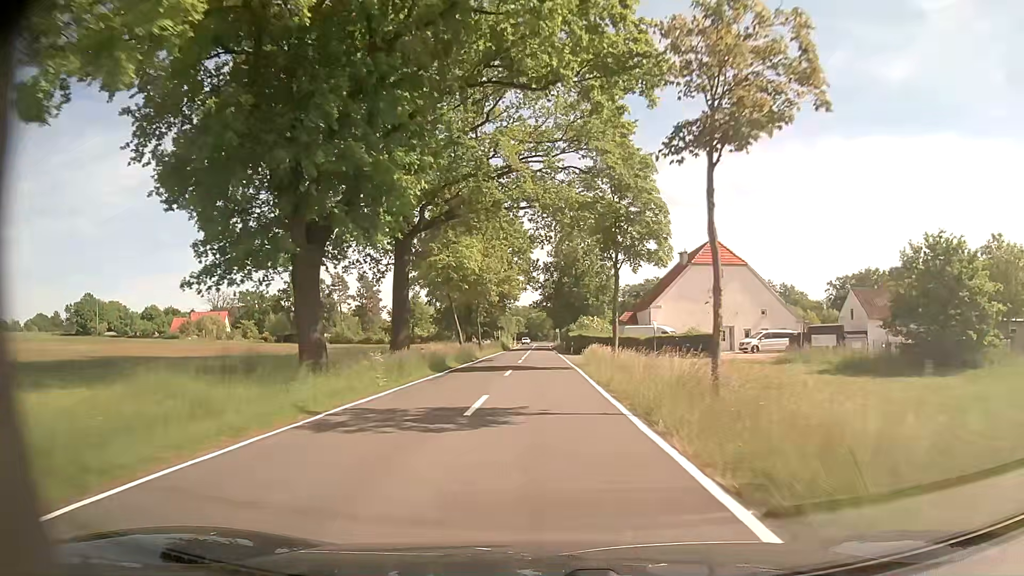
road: tertiary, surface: asphalt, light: Day
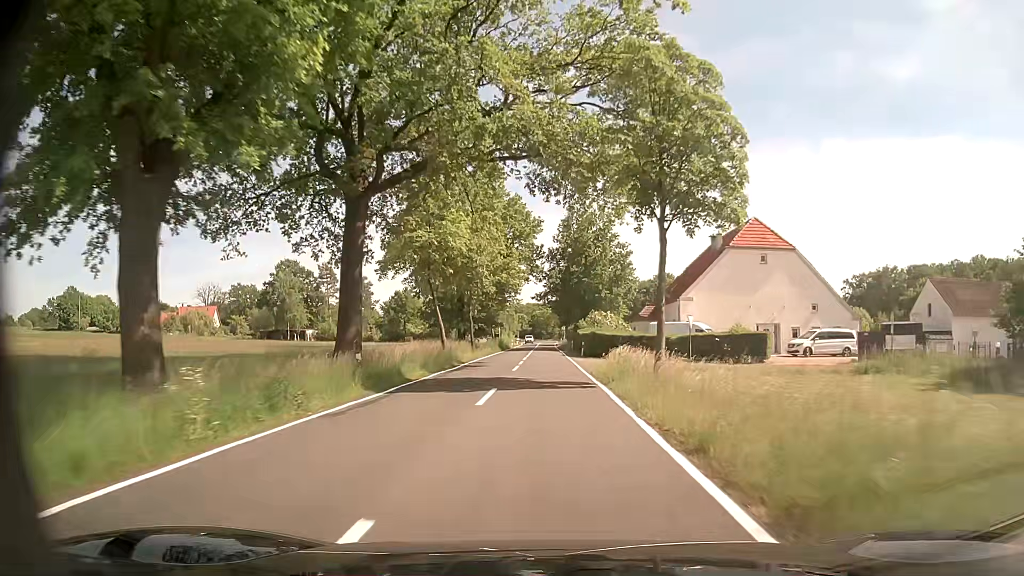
(-0.1, +10.7) m; -1°
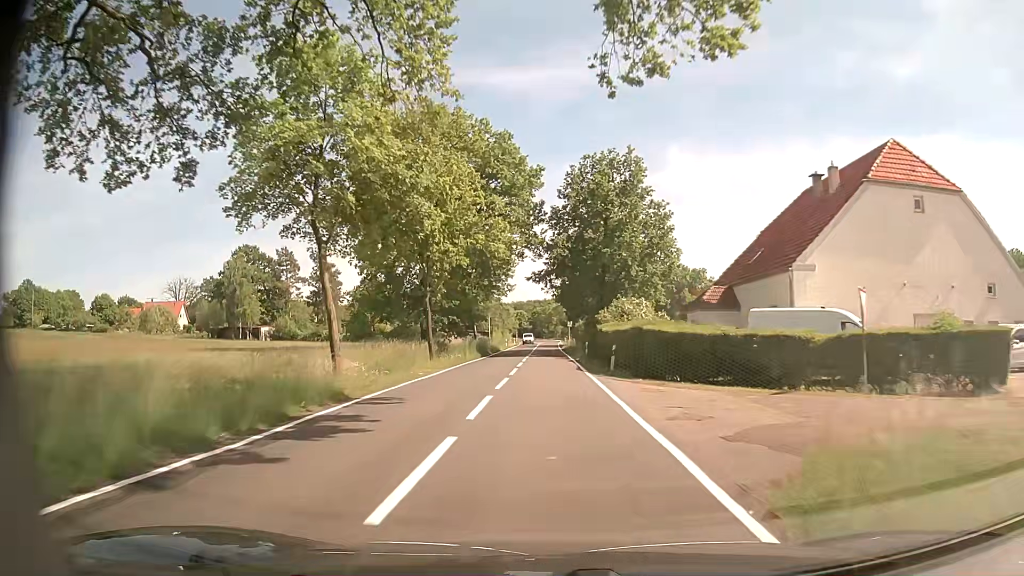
(0.0, +21.4) m; 0°
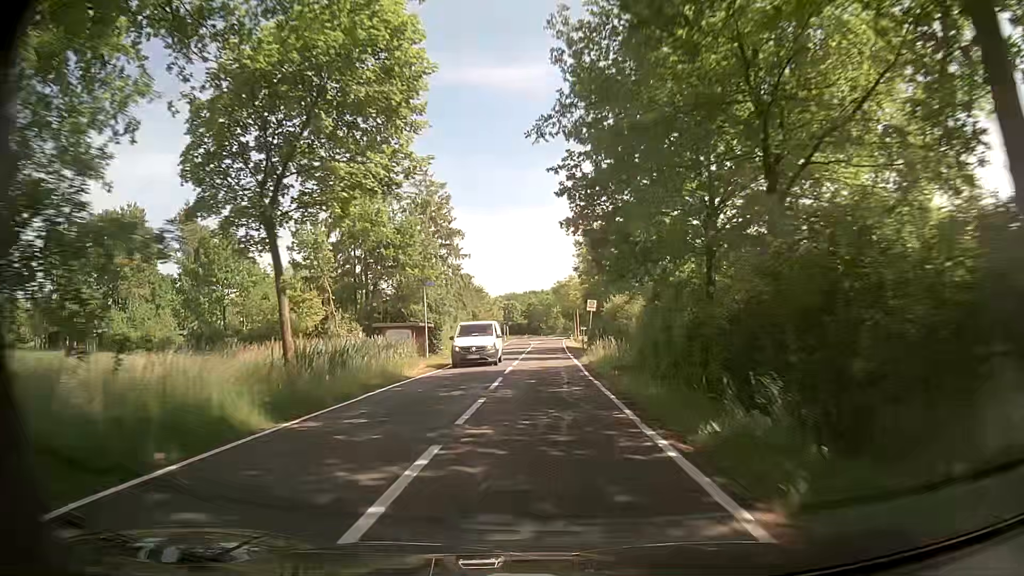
(+0.2, +42.9) m; 0°
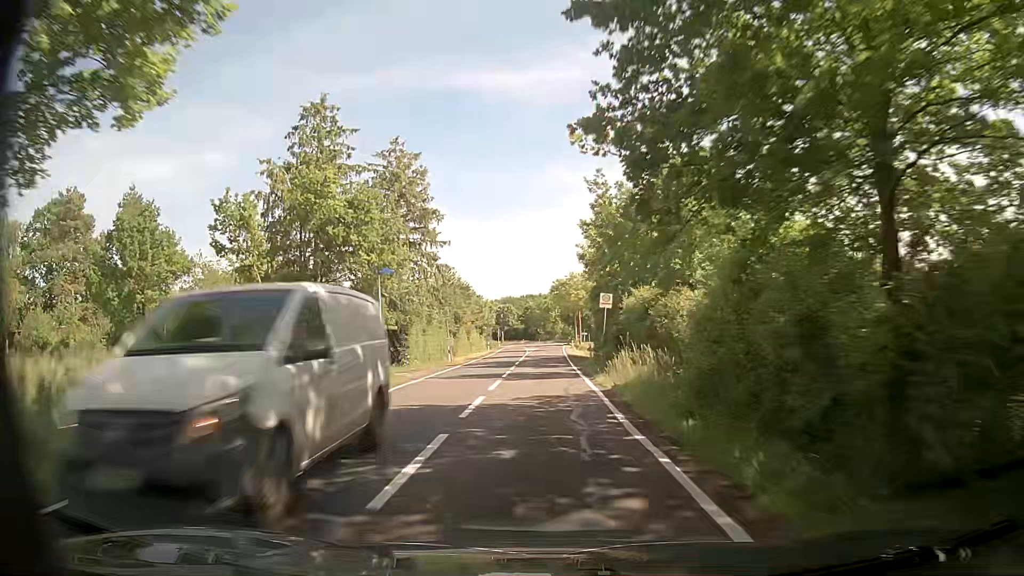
(+0.1, +10.7) m; 0°
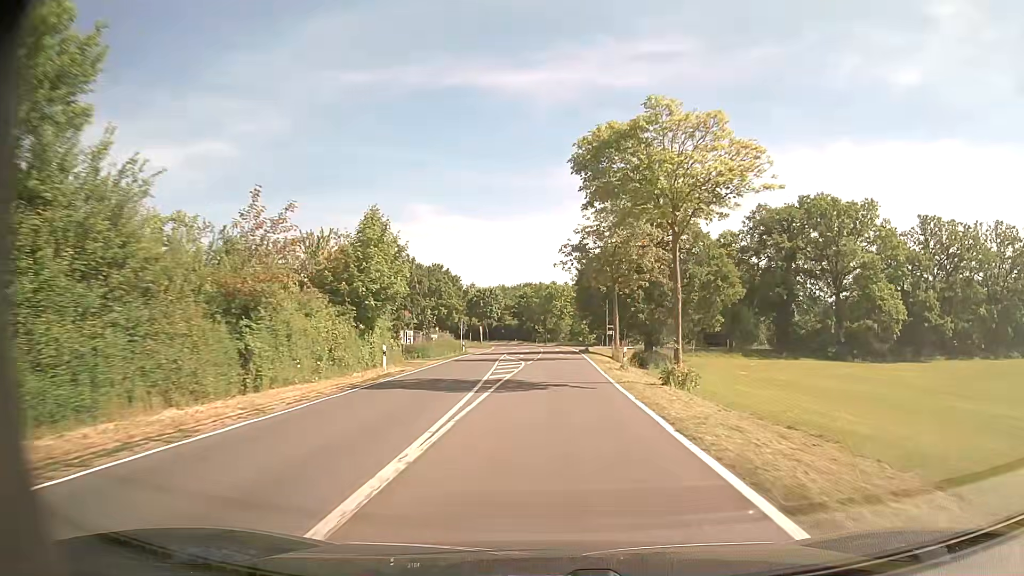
(+0.2, +53.7) m; 0°
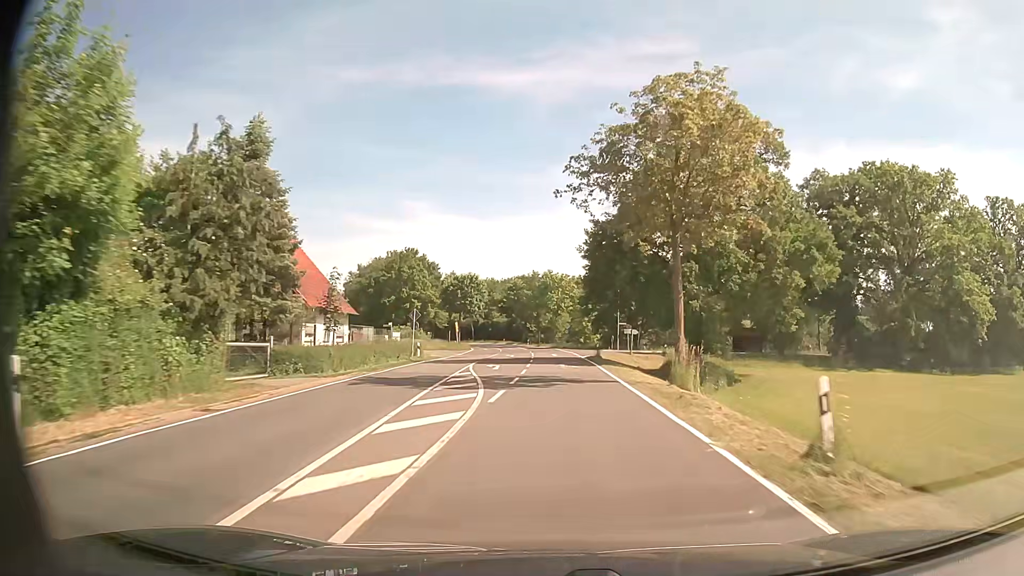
(+0.2, +21.5) m; +1°
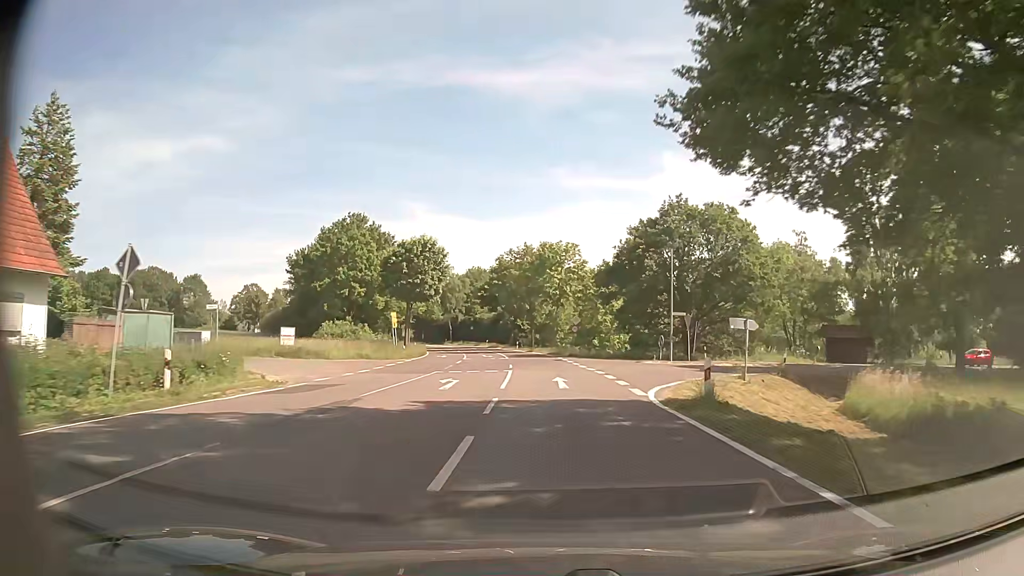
(+0.1, +32.3) m; 0°
(0, +10) (0, +20) (-1, +30) (-1, +40) (-2, +50) (-3, +60) (-4, +70) (-6, +80) (-8, +89) (-11, +99) m
